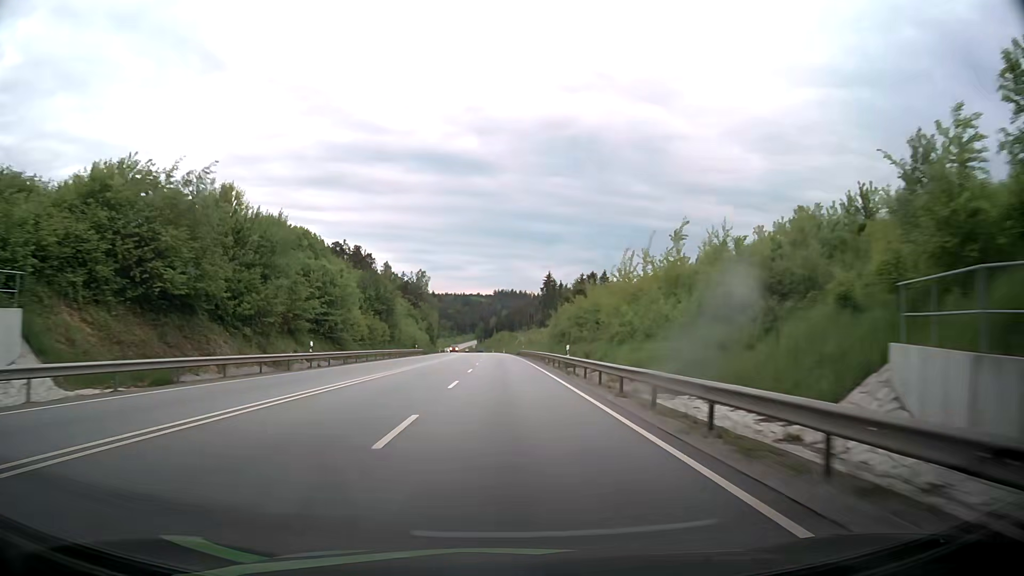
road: primary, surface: asphalt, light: Day
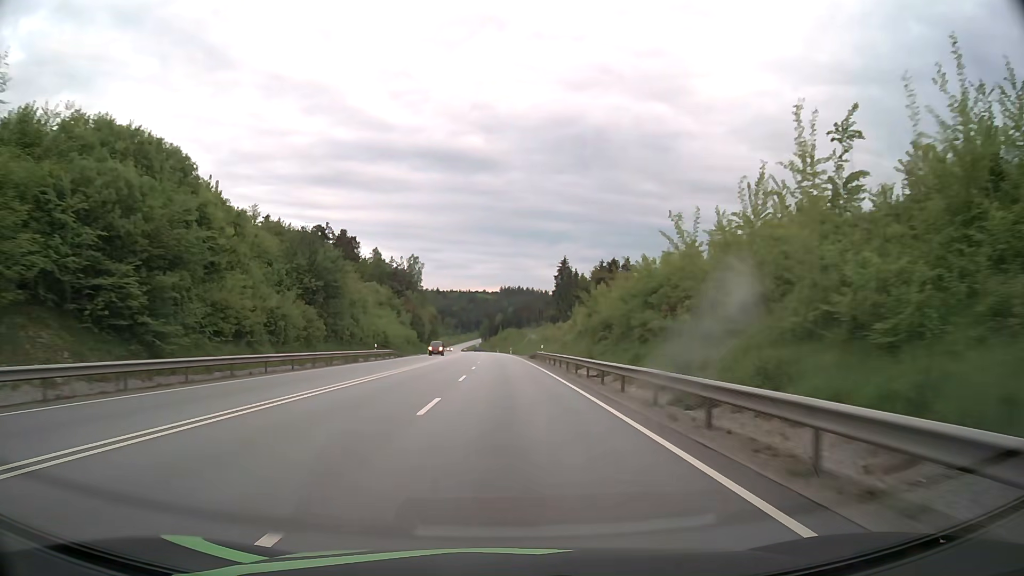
(-0.2, +31.7) m; 0°
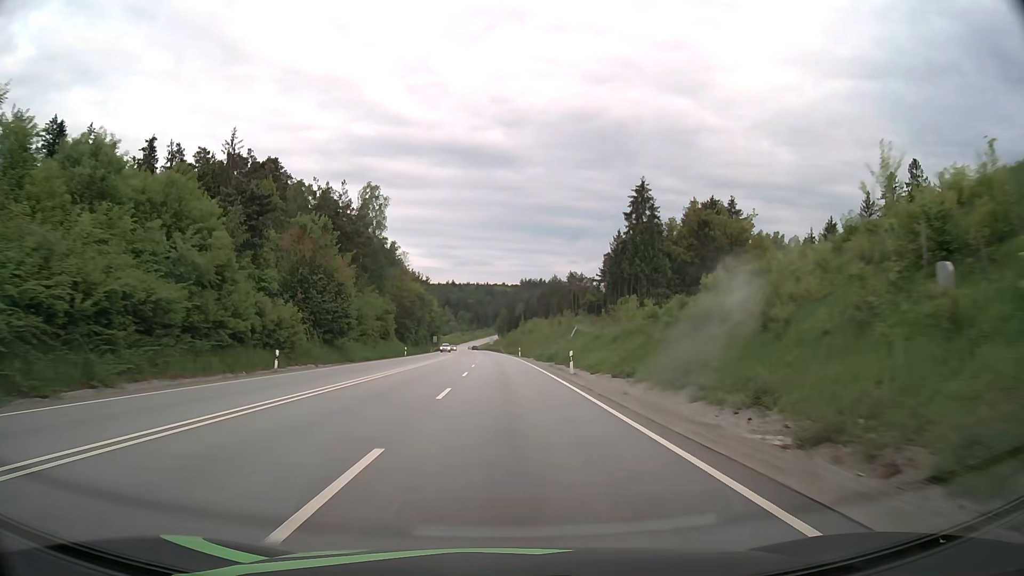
(-1.1, +79.3) m; -2°
(0, +10) (0, +20) (0, +30) (0, +40) (-1, +50) (-1, +60) (-1, +70) (-1, +80) (-2, +90) (-2, +100) m
